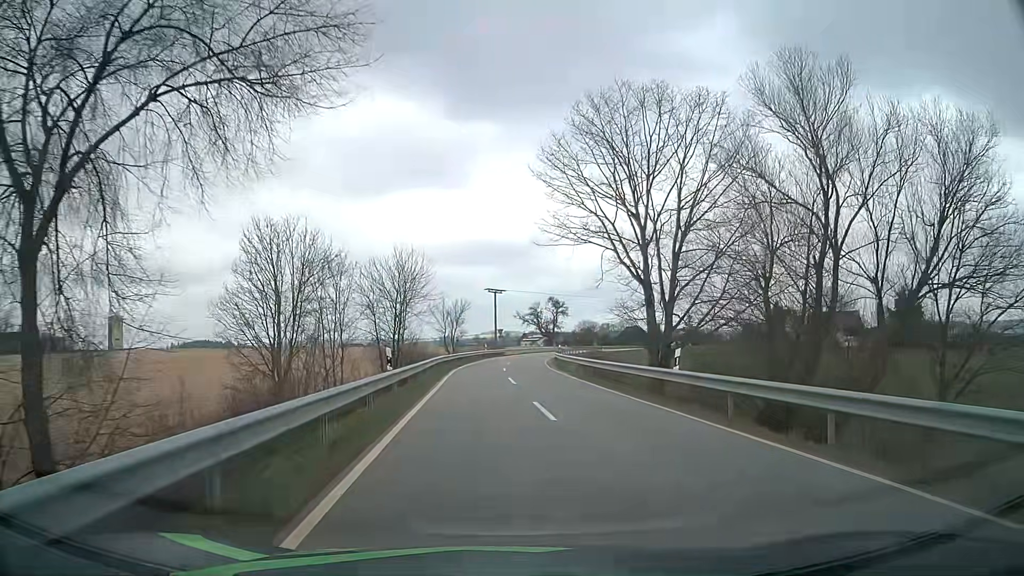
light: Day
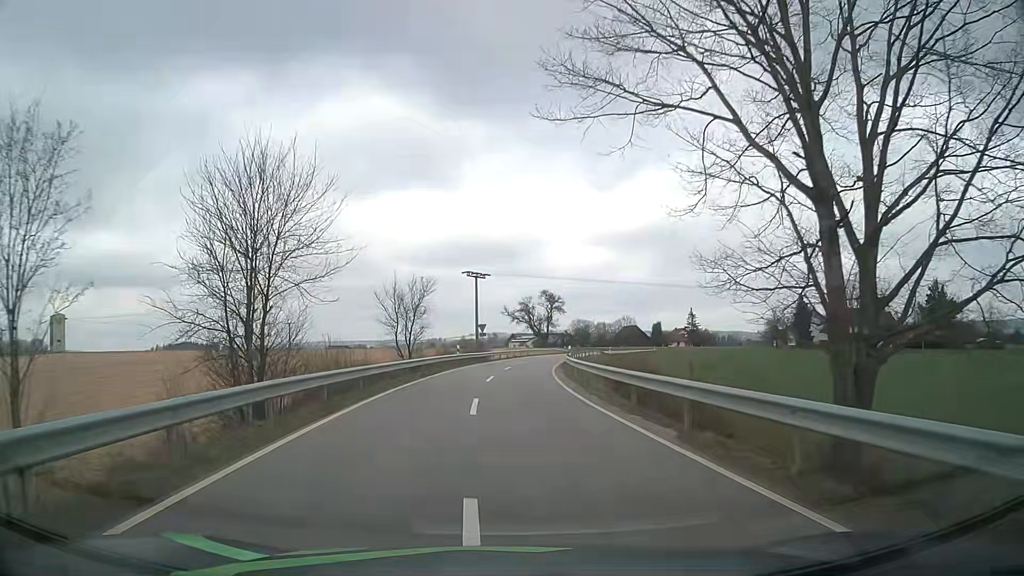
(+0.4, +22.4) m; +1°
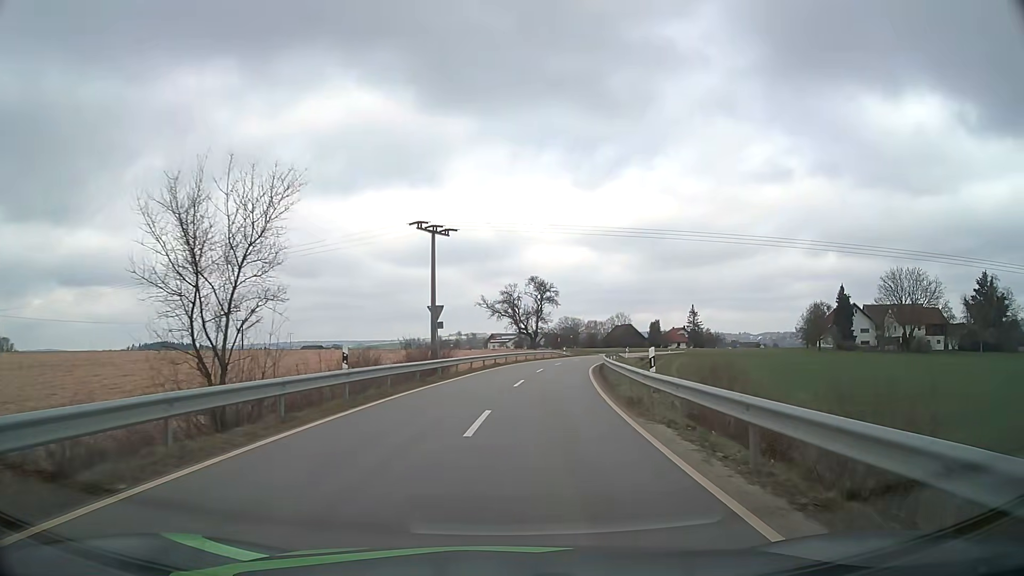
(+0.1, +28.0) m; +2°
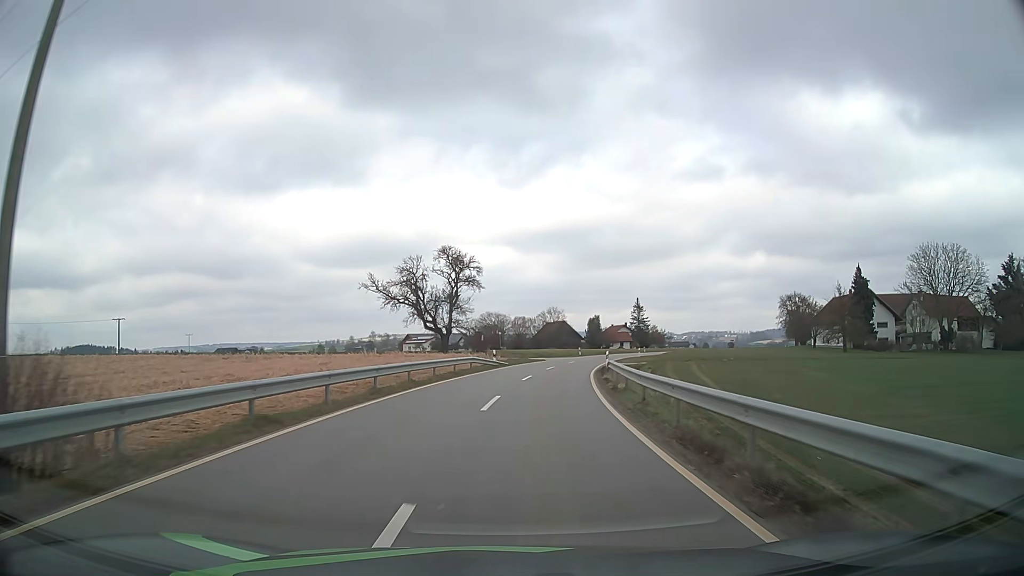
(+2.0, +32.8) m; +7°
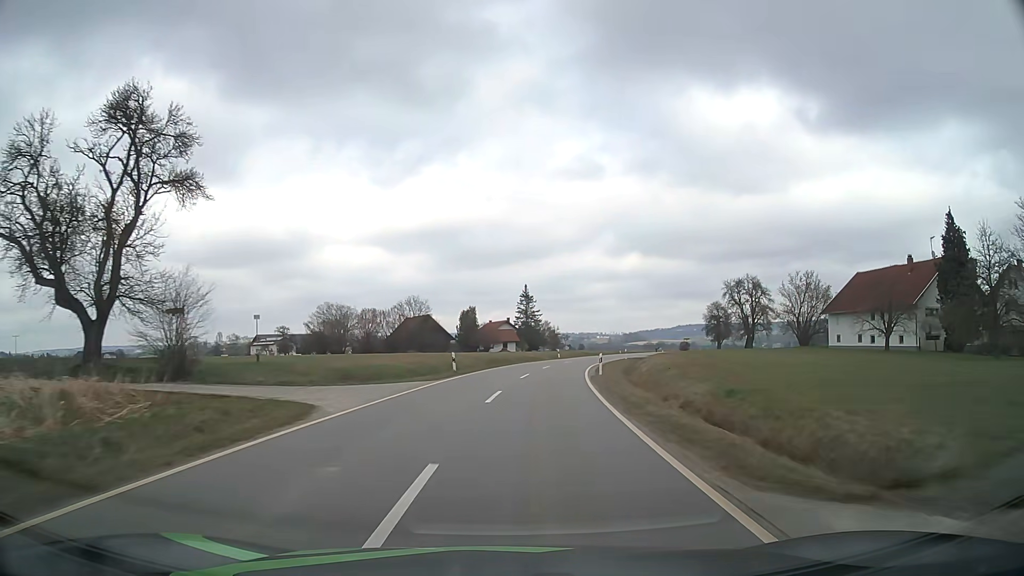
(+4.4, +47.0) m; +11°
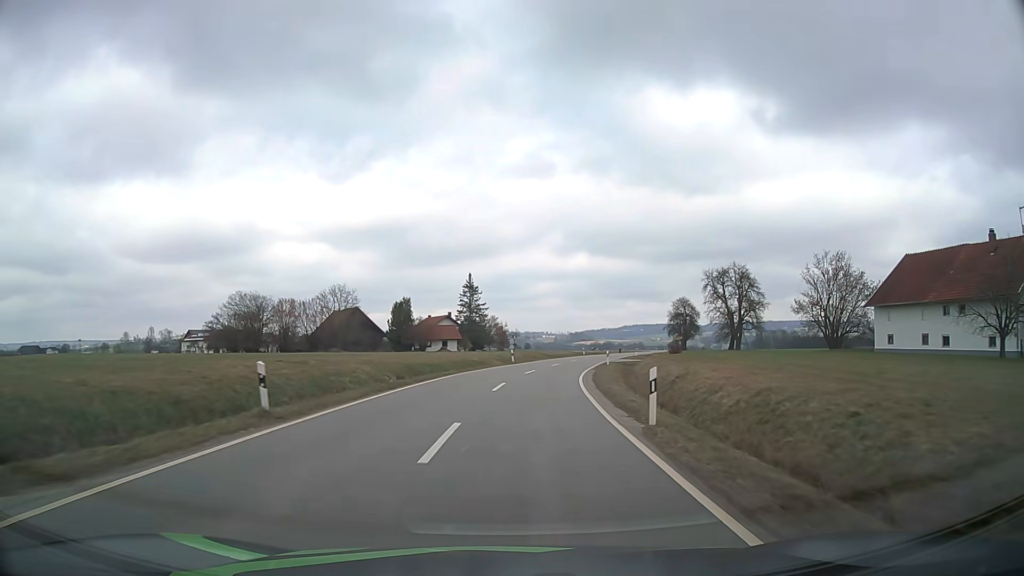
(+0.8, +20.4) m; +5°
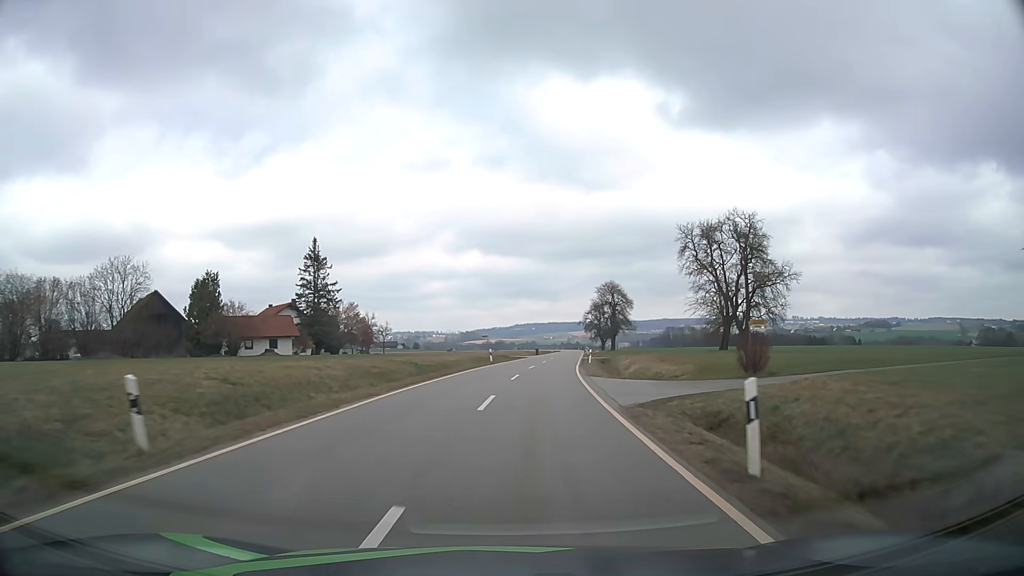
(+3.5, +42.5) m; +9°
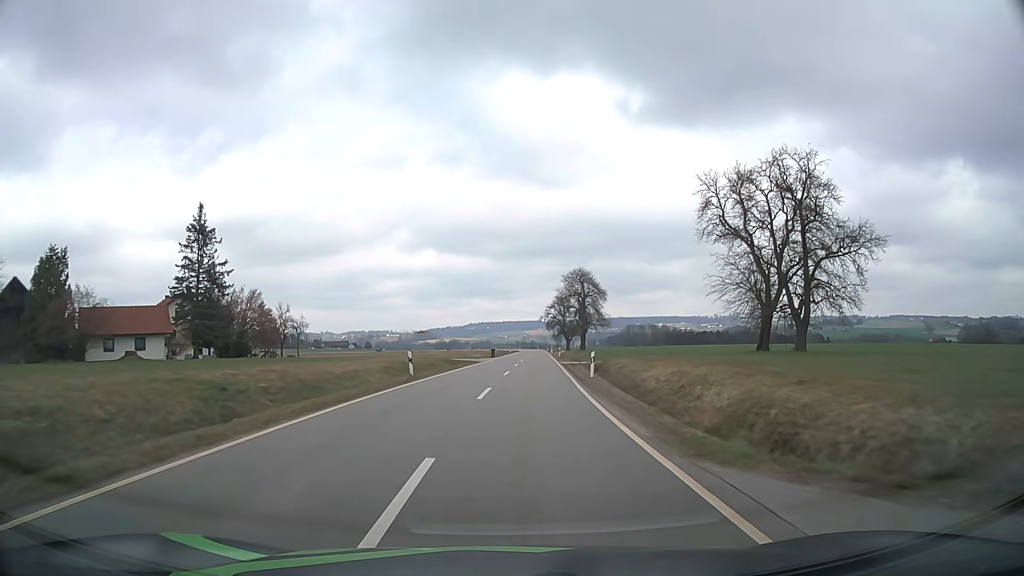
(+0.8, +22.1) m; +4°
(0, +10) (0, +20) (+1, +30) (+1, +40) (+2, +50) (+2, +60) (+3, +70) (+3, +80) (+4, +90) (+4, +100) m
